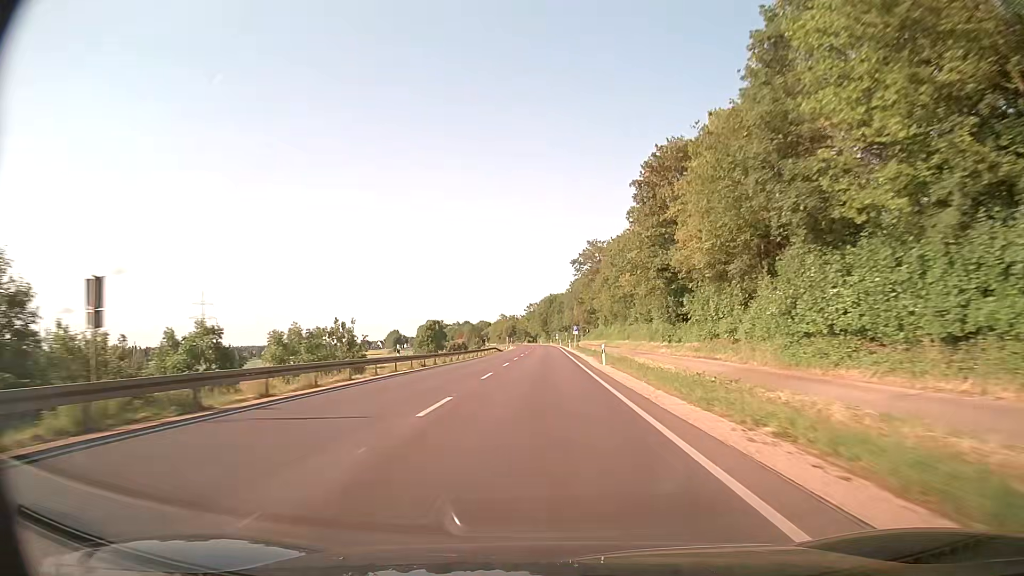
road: secondary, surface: asphalt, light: Day
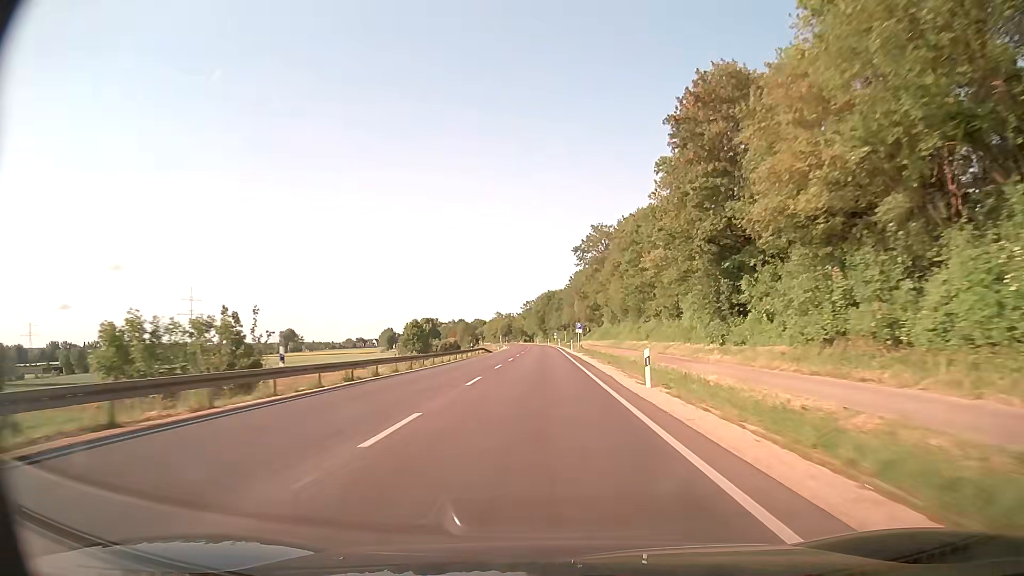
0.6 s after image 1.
(0.0, +15.2) m; 0°
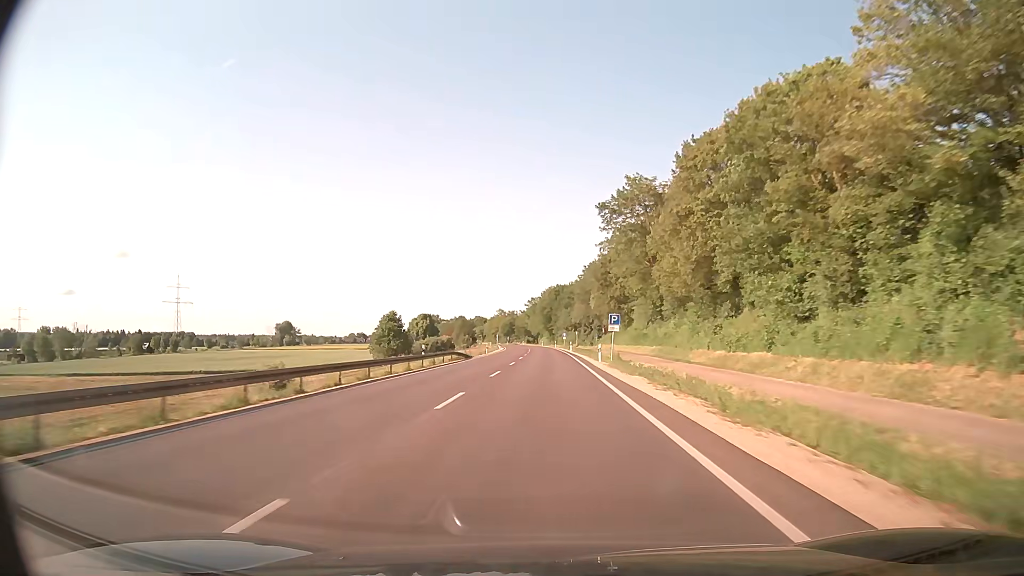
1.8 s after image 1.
(-0.1, +30.4) m; -1°
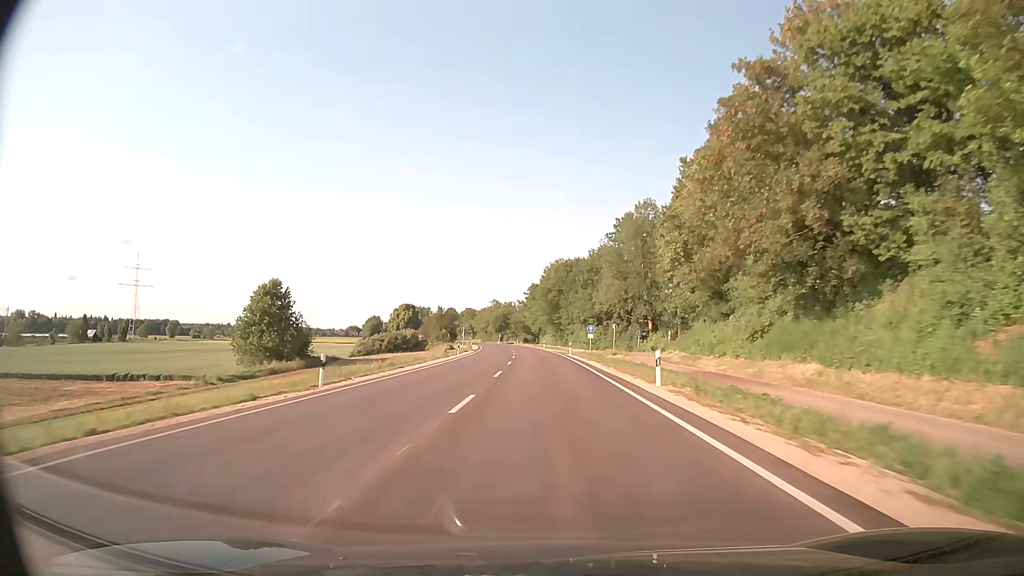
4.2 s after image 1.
(0.0, +60.9) m; 0°
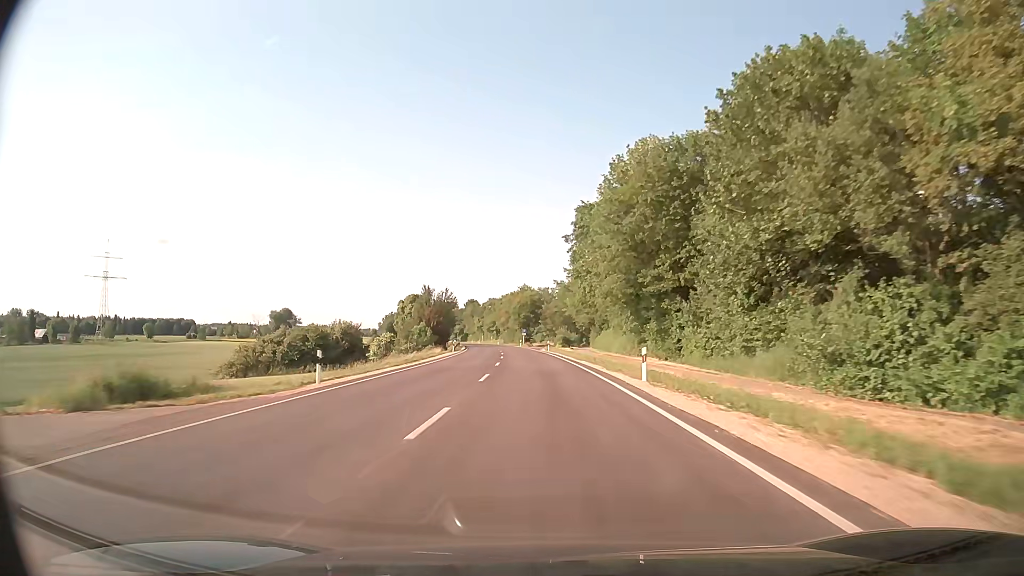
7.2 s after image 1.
(-1.5, +75.7) m; -3°
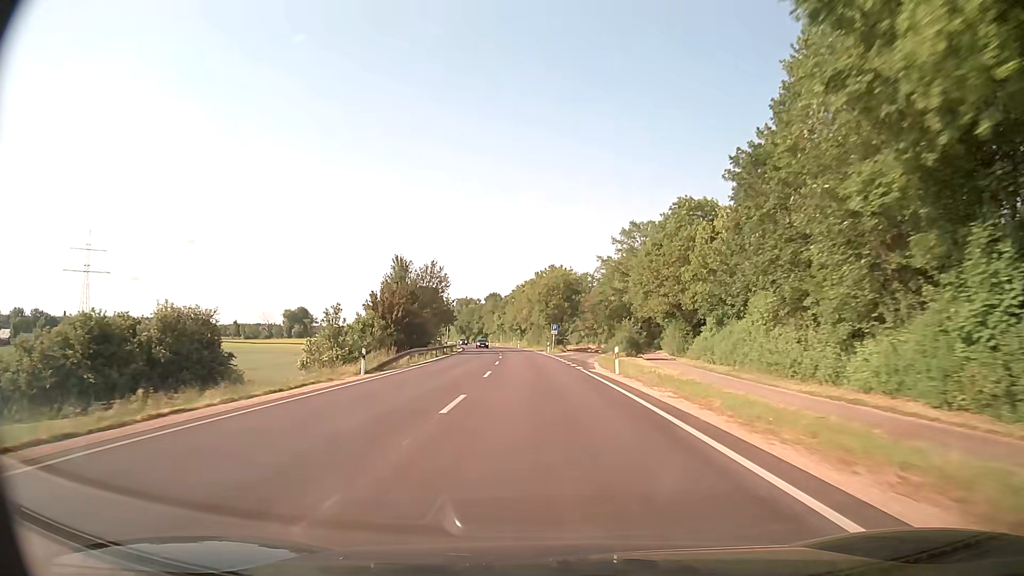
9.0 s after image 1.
(-1.2, +44.6) m; -3°
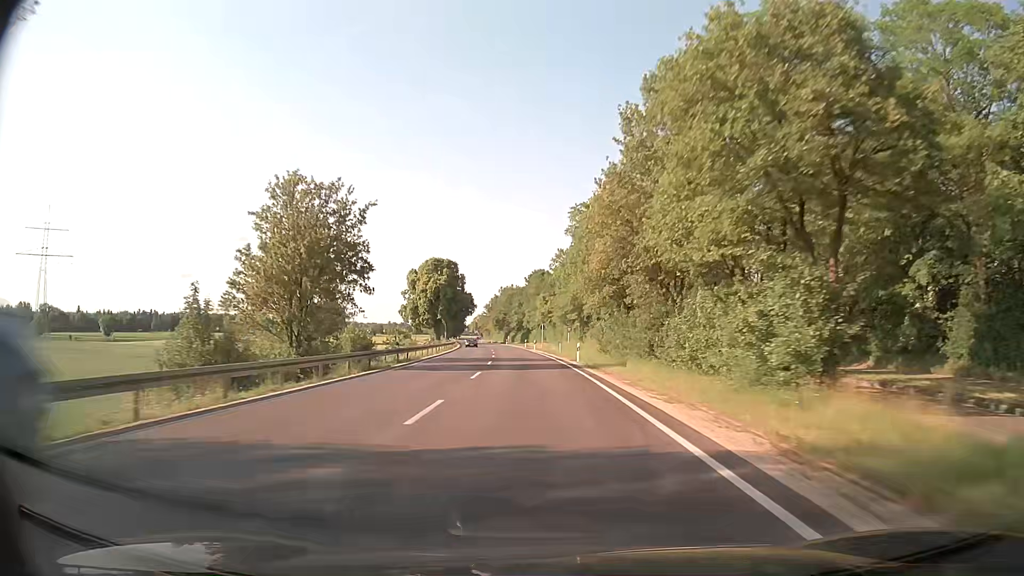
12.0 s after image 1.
(-2.9, +73.1) m; -5°
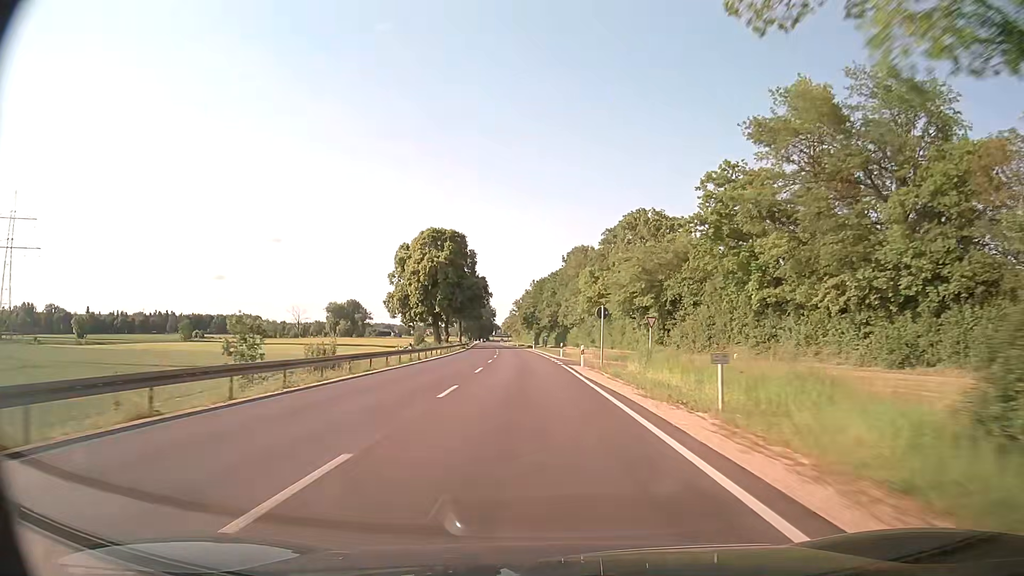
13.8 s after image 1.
(-1.2, +43.6) m; -3°
(0, +10) (0, +20) (0, +30) (-1, +40) (-1, +50) (-2, +60) (-3, +70) (-4, +80) (-4, +90) (-5, +100) m
